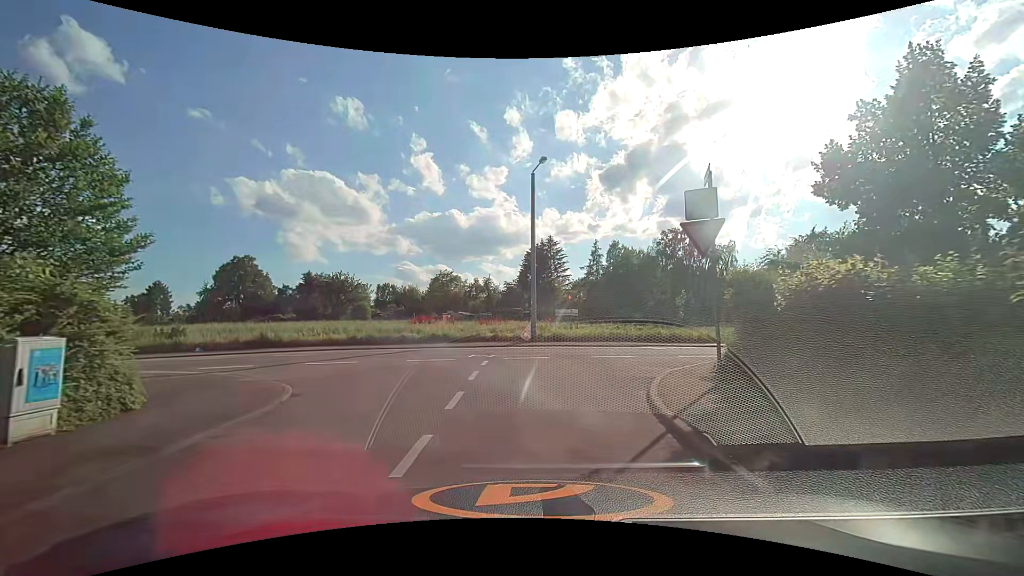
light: Day
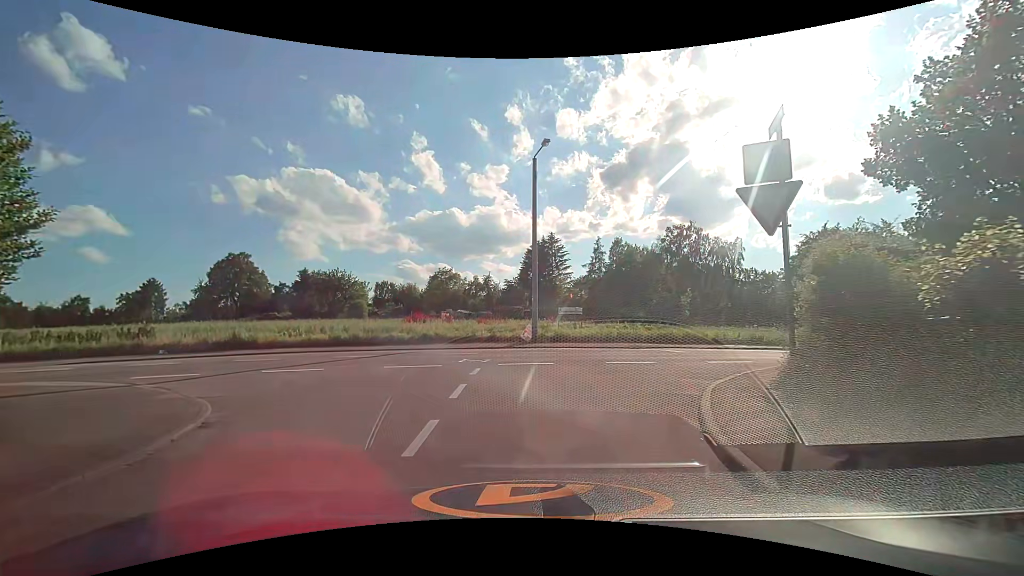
(0.0, +2.5) m; +1°
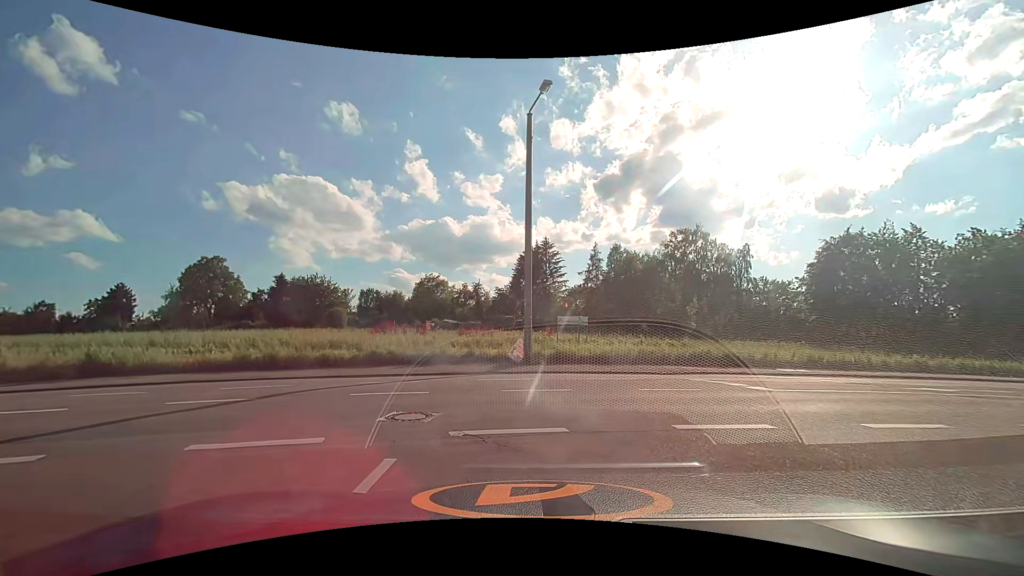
(0.0, +7.1) m; +1°
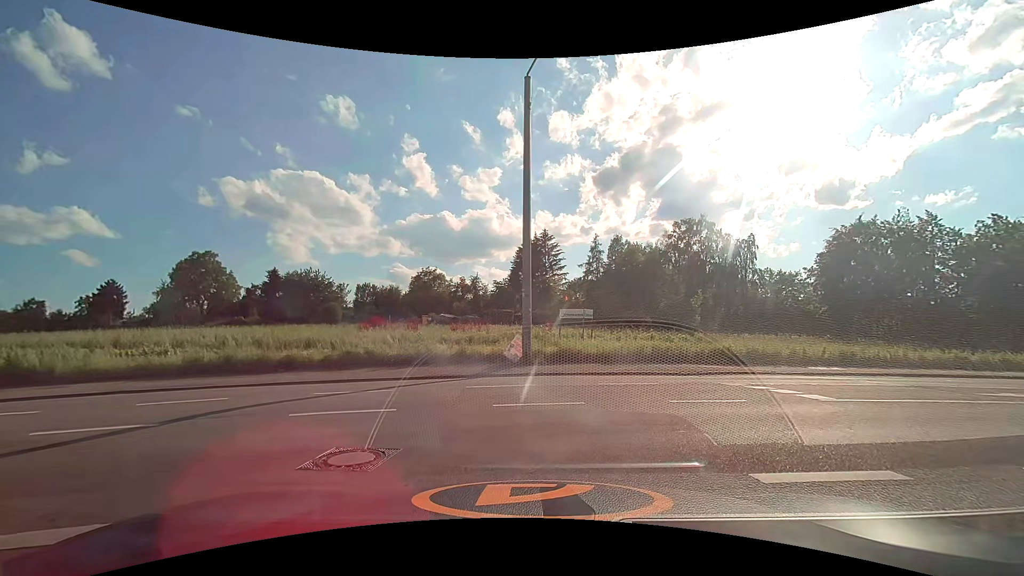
(0.0, +2.4) m; +1°
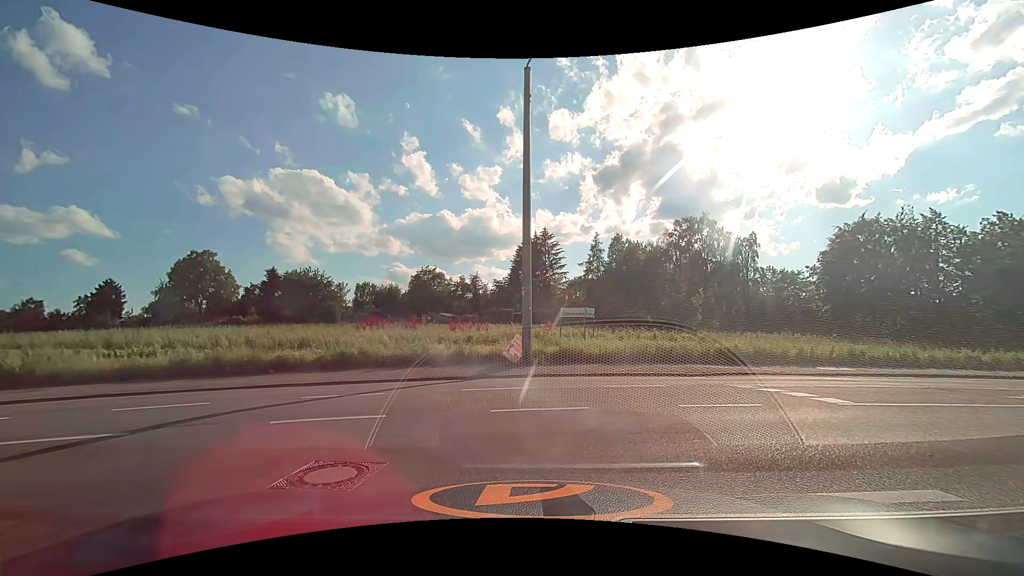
(0.0, +0.6) m; 0°
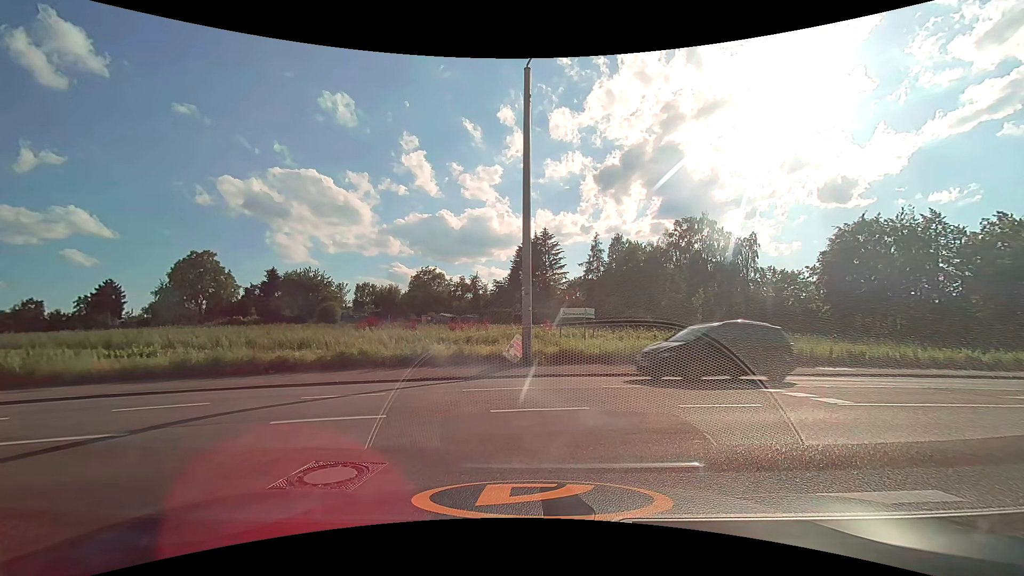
(0.0, +0.1) m; 0°
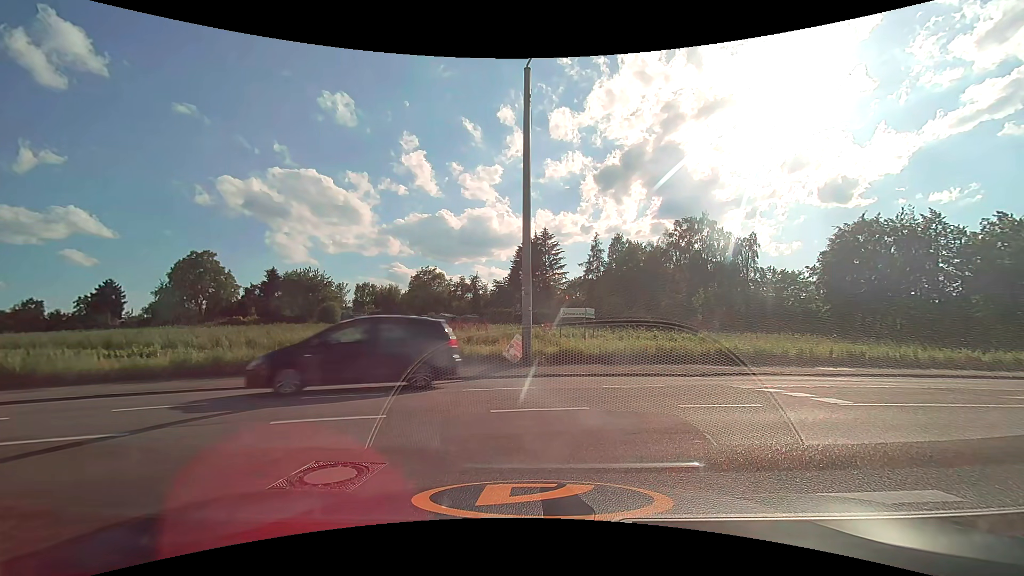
(0.0, 0.0) m; 0°
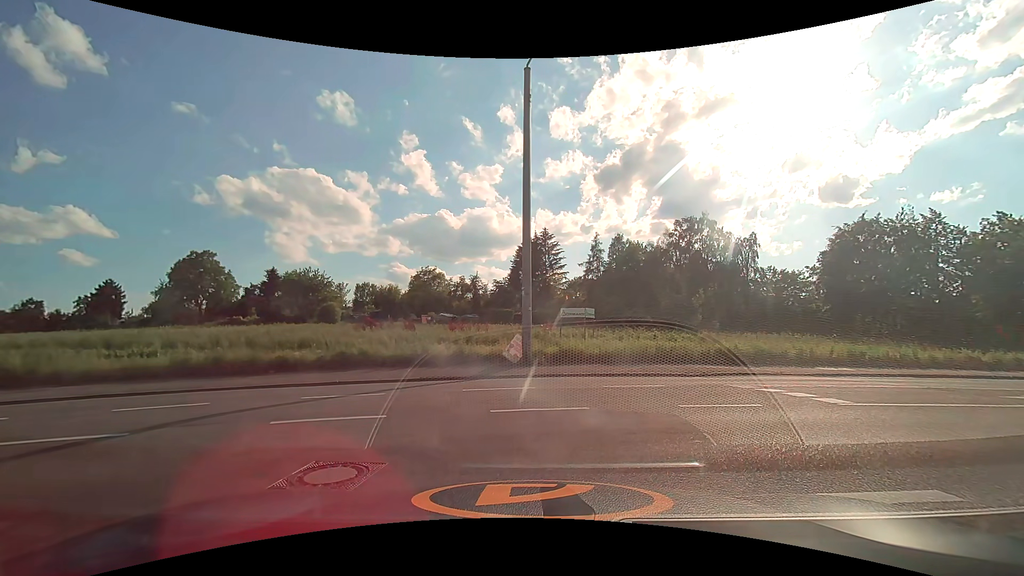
(0.0, 0.0) m; 0°
